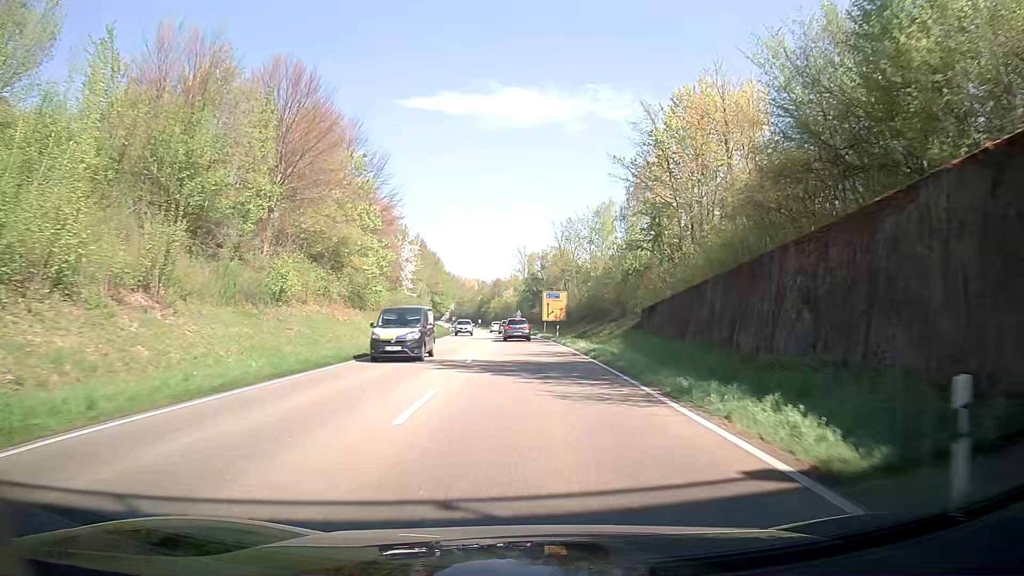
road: primary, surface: asphalt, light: Day
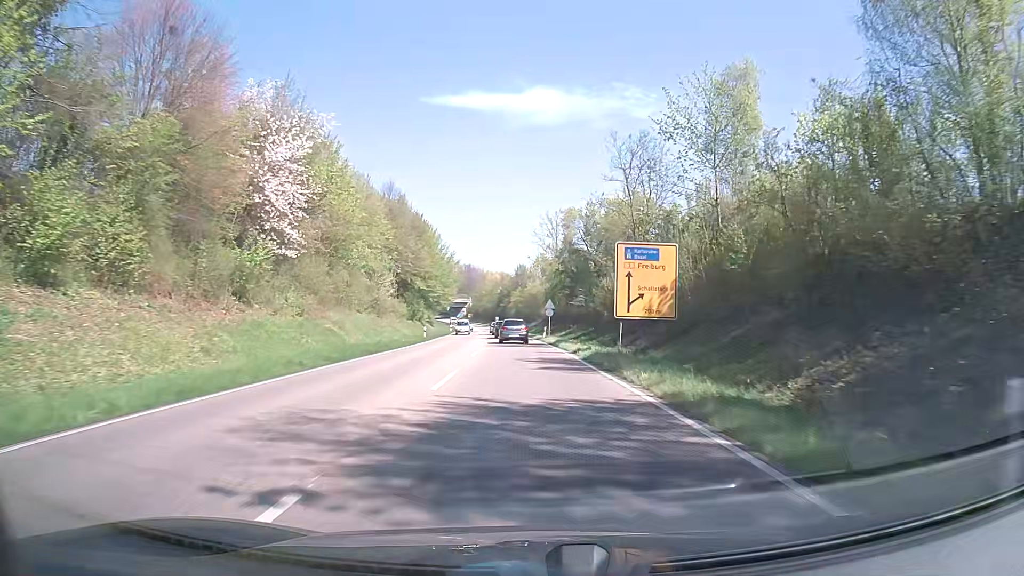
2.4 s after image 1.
(-1.7, +44.0) m; -3°
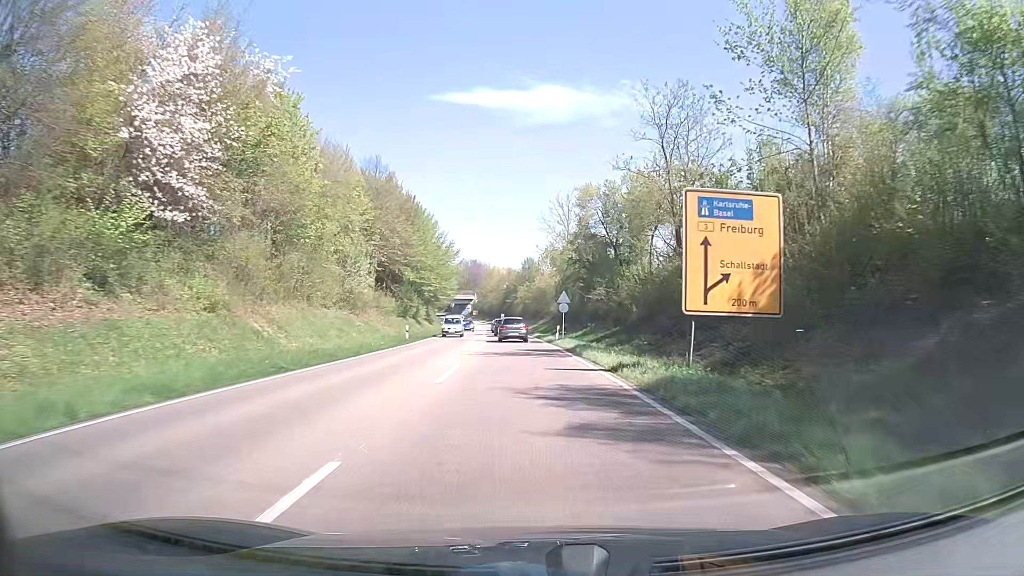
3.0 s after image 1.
(-0.1, +11.0) m; 0°
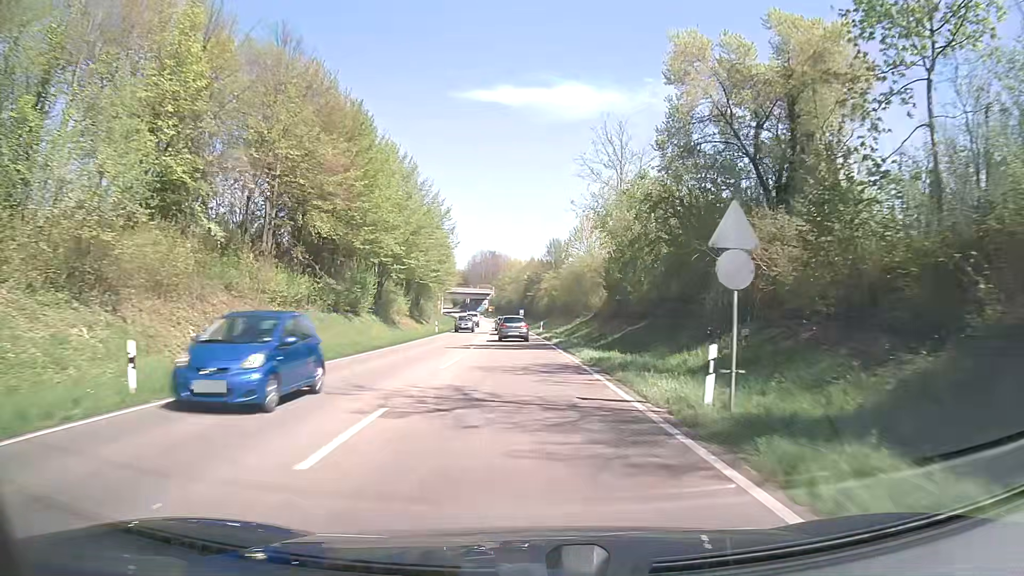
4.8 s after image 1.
(-0.8, +32.4) m; -2°
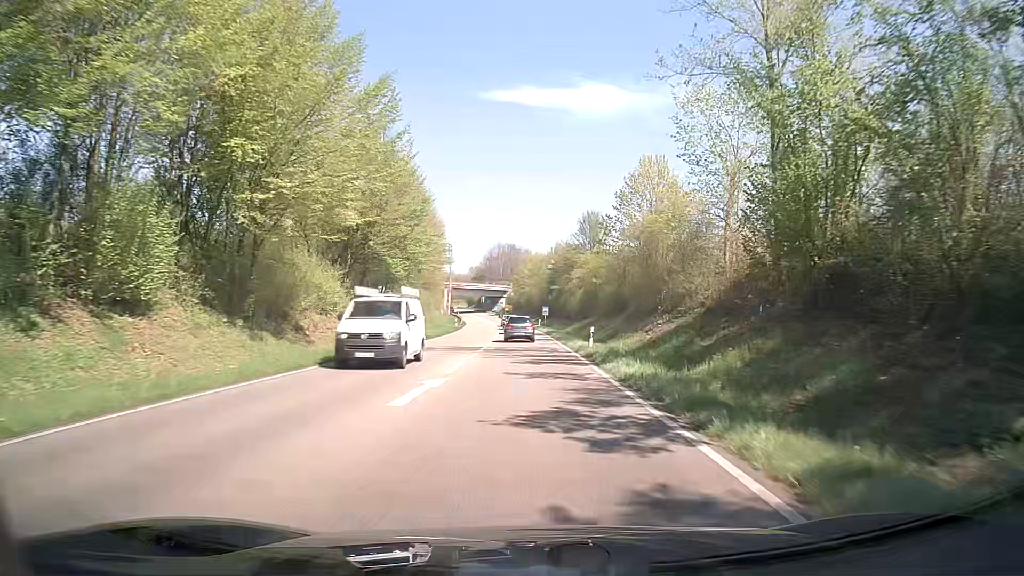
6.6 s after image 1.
(-0.5, +31.8) m; -2°
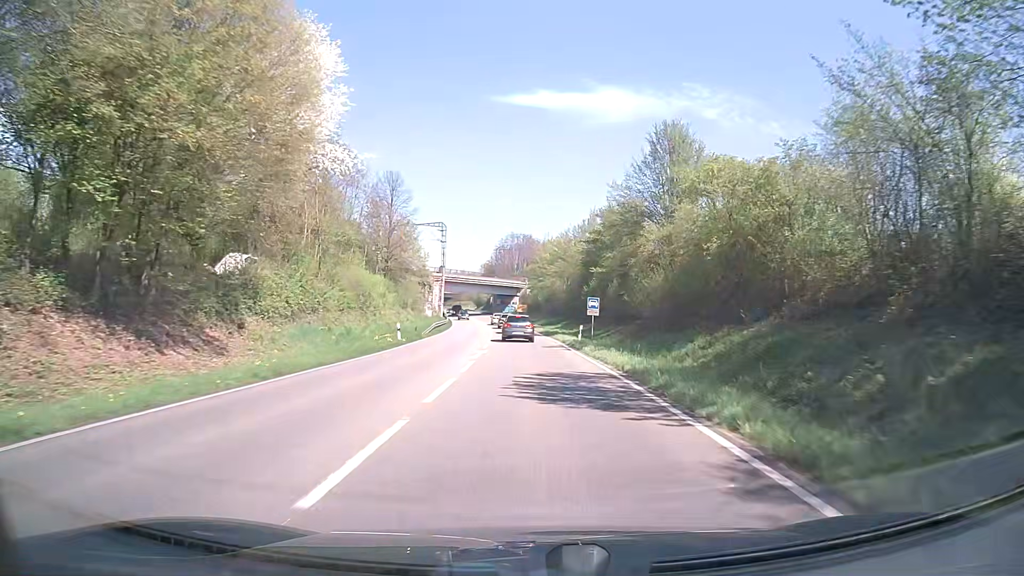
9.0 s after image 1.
(-0.3, +42.5) m; -1°
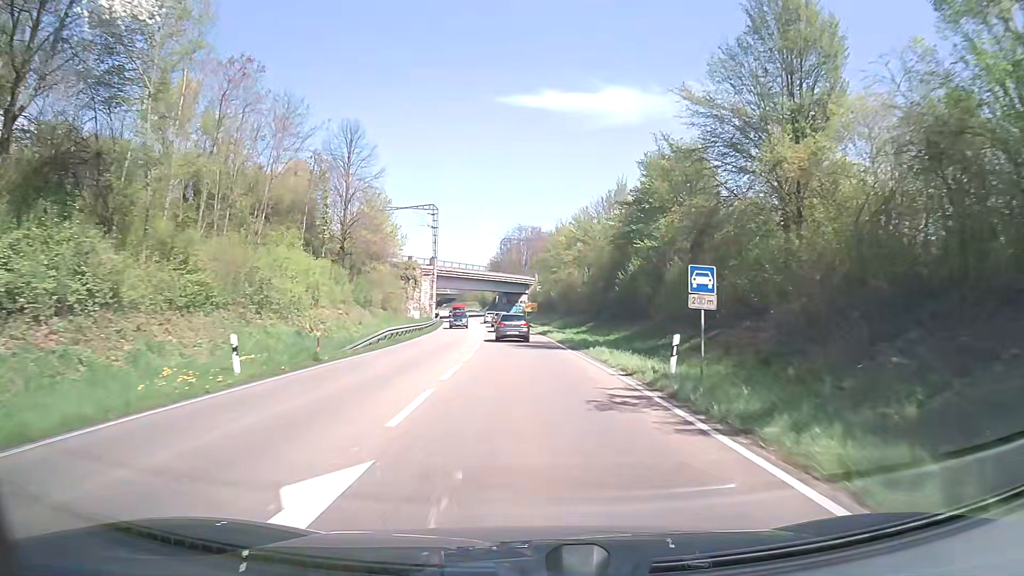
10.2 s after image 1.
(-0.1, +21.5) m; -1°
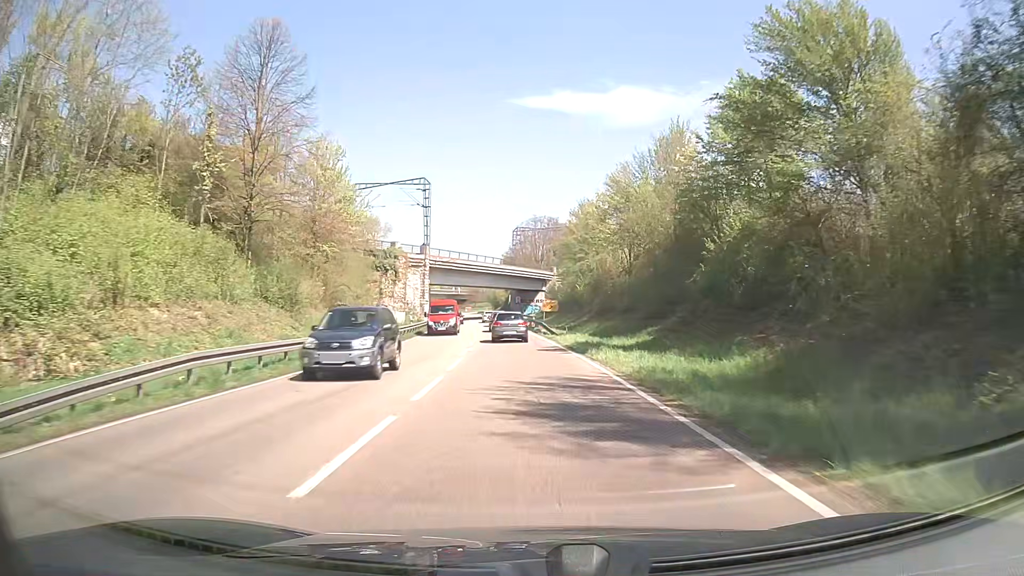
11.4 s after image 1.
(-0.2, +21.4) m; -1°
(0, +10) (0, +20) (-1, +30) (-1, +40) (-2, +50) (-3, +60) (-4, +70) (-4, +80) (-5, +90) (-6, +100) m
